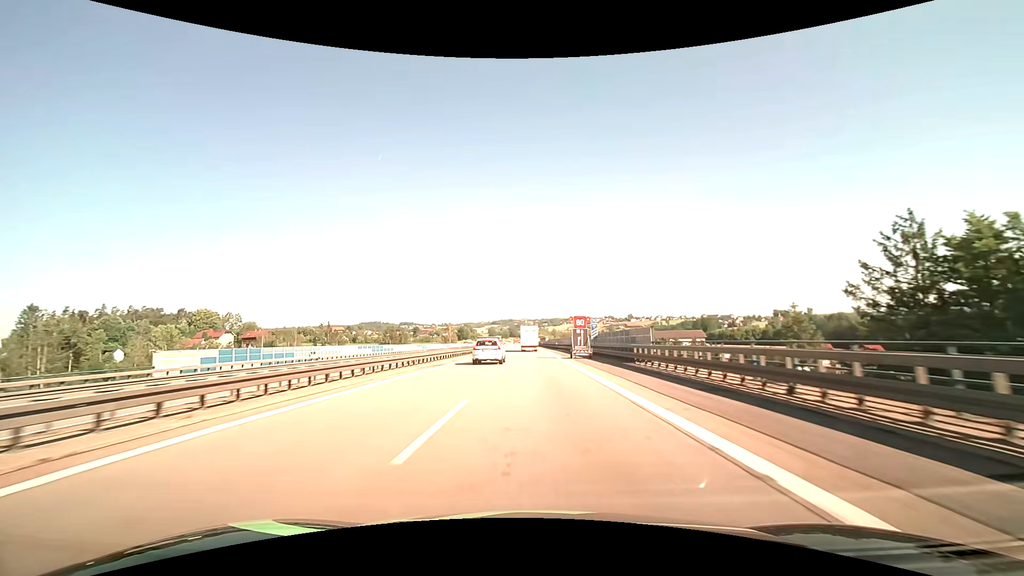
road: motorway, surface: asphalt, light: Day
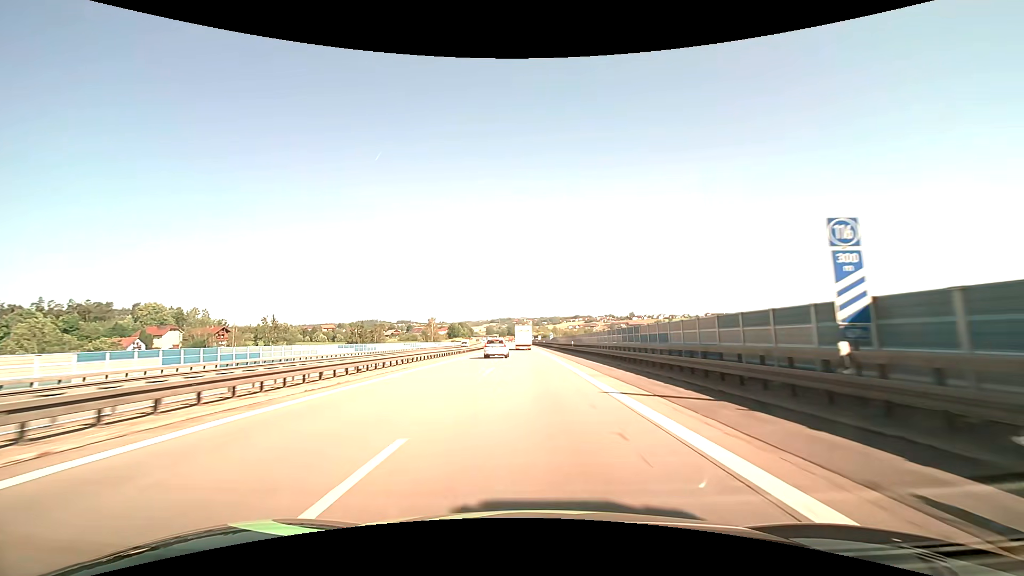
(+0.1, +40.7) m; 0°
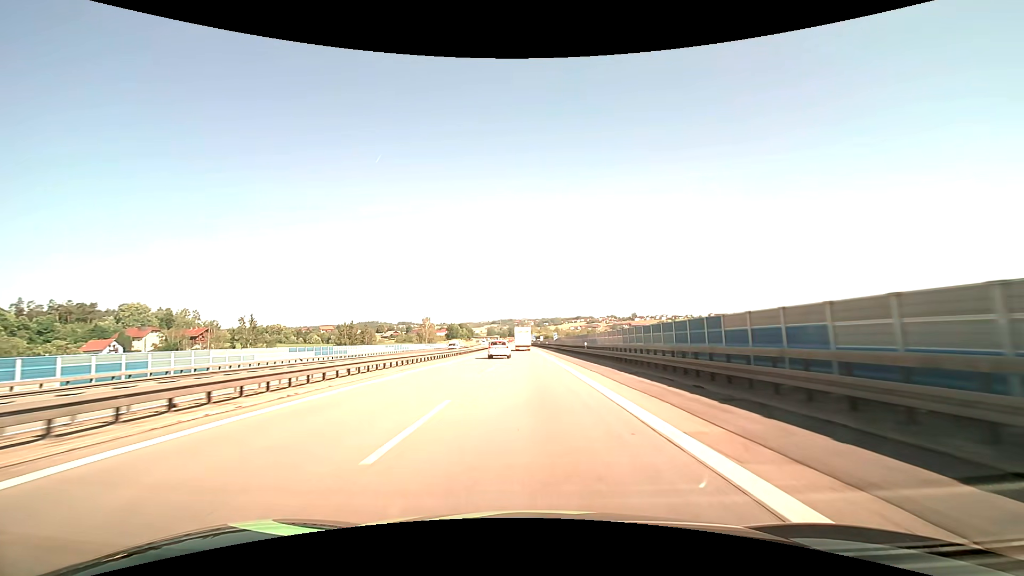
(0.0, +12.8) m; 0°
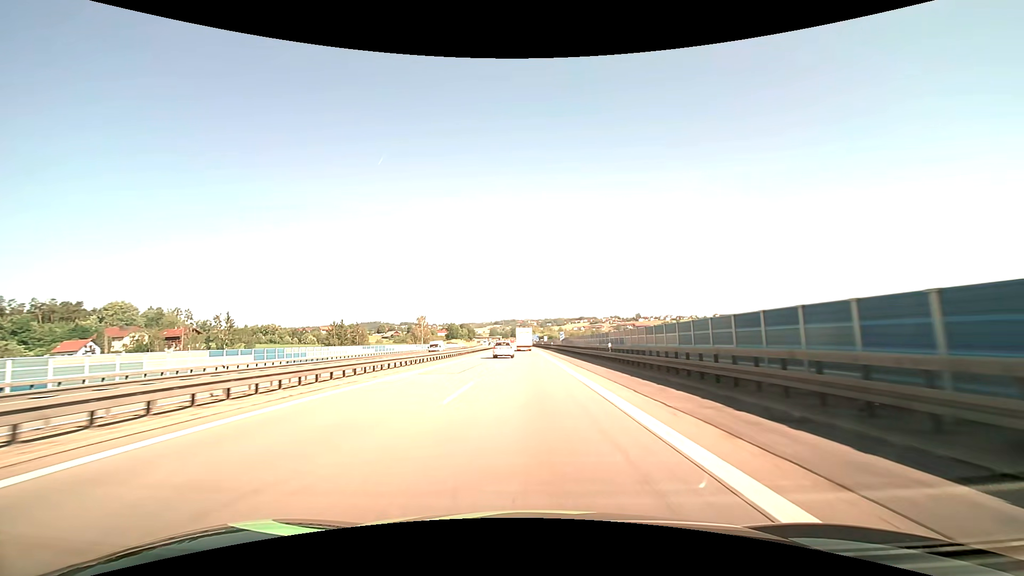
(0.0, +12.5) m; 0°
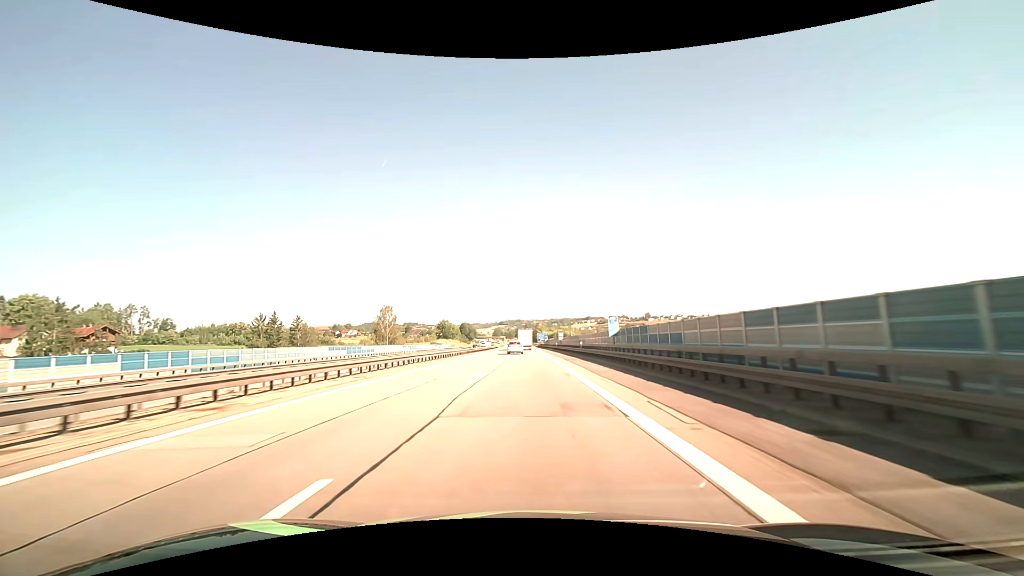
(-0.4, +48.6) m; -1°
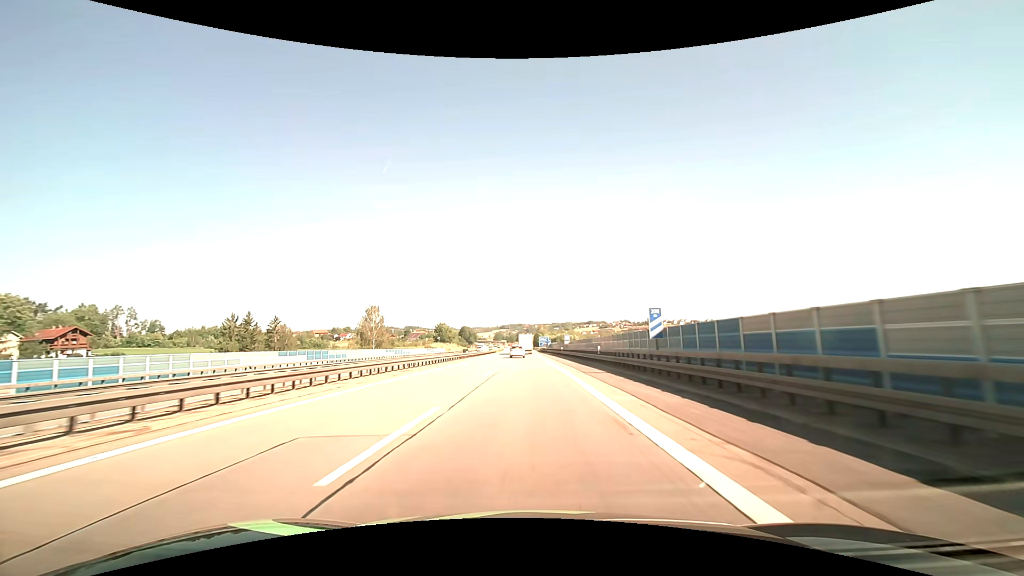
(0.0, +11.9) m; 0°
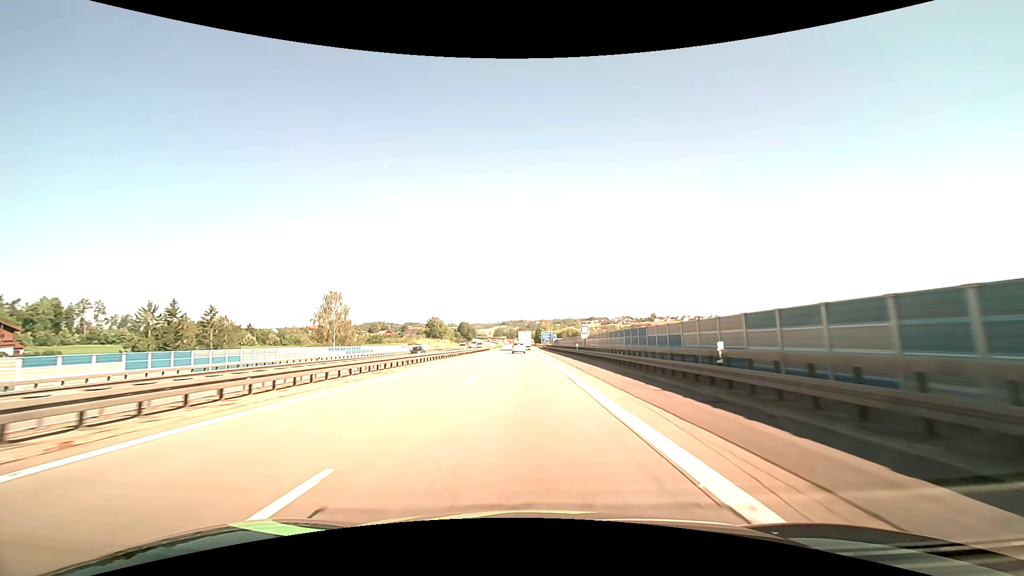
(0.0, +23.8) m; 0°
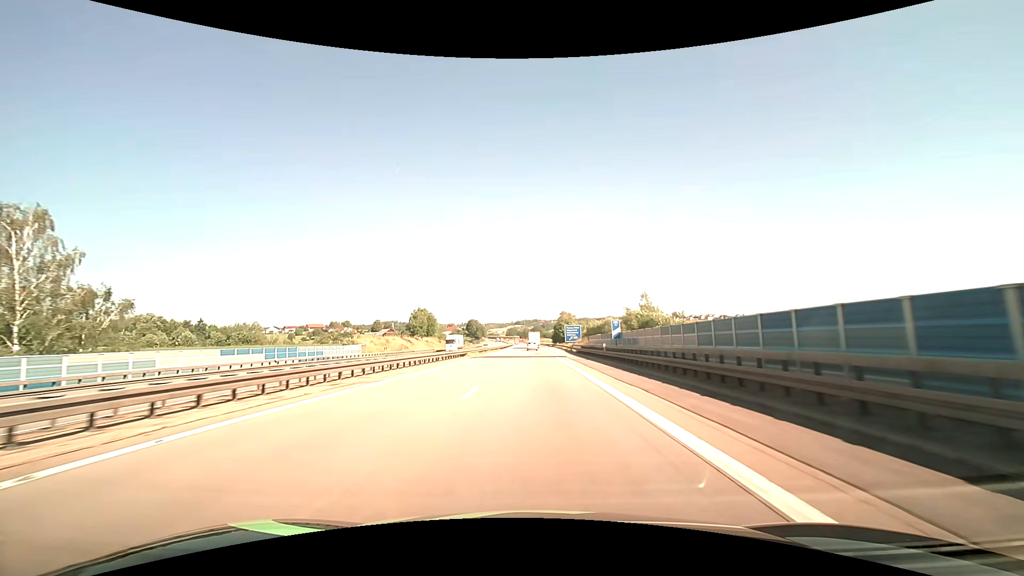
(-0.8, +59.4) m; -2°
(0, +10) (0, +20) (0, +30) (0, +40) (0, +50) (+1, +60) (+1, +70) (+2, +80) (+2, +90) (+3, +100) m
